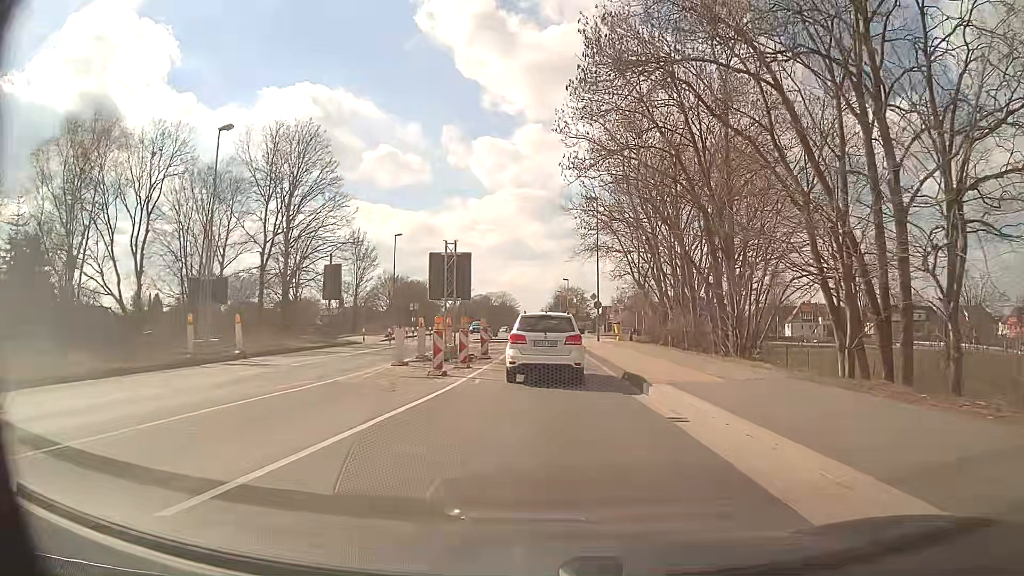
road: secondary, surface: asphalt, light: Day
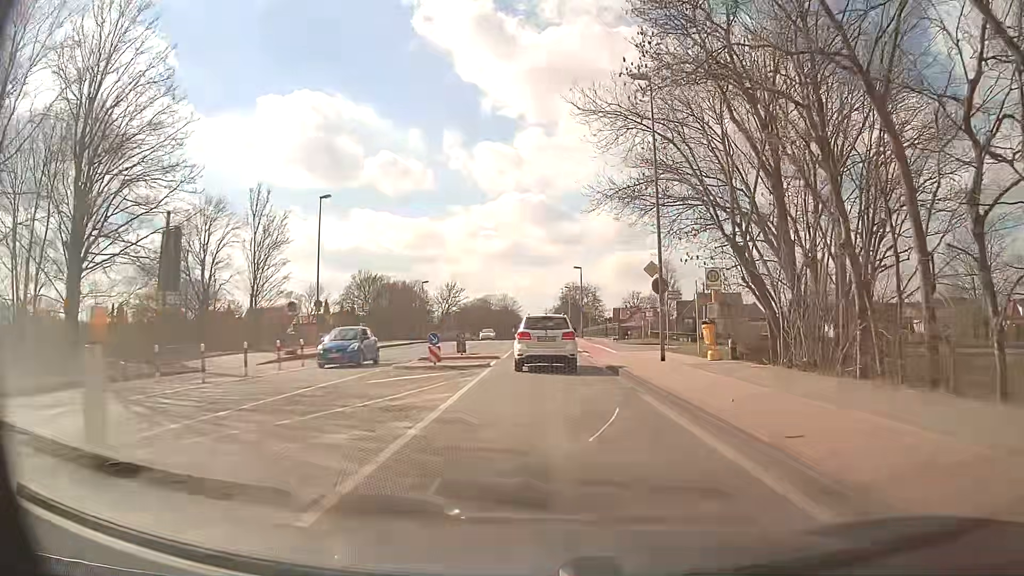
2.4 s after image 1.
(-0.2, +24.8) m; -1°
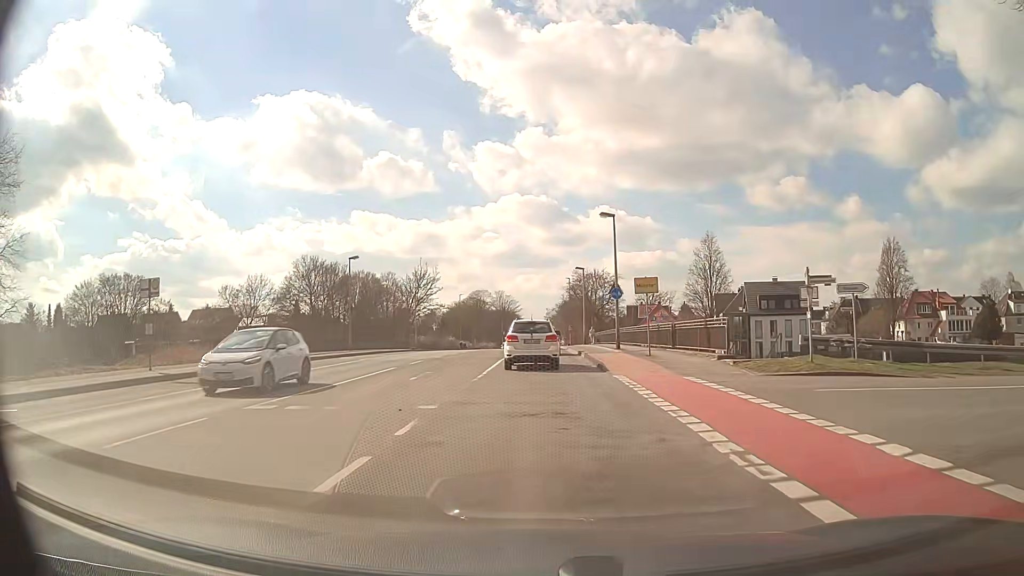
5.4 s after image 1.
(+0.2, +32.7) m; 0°
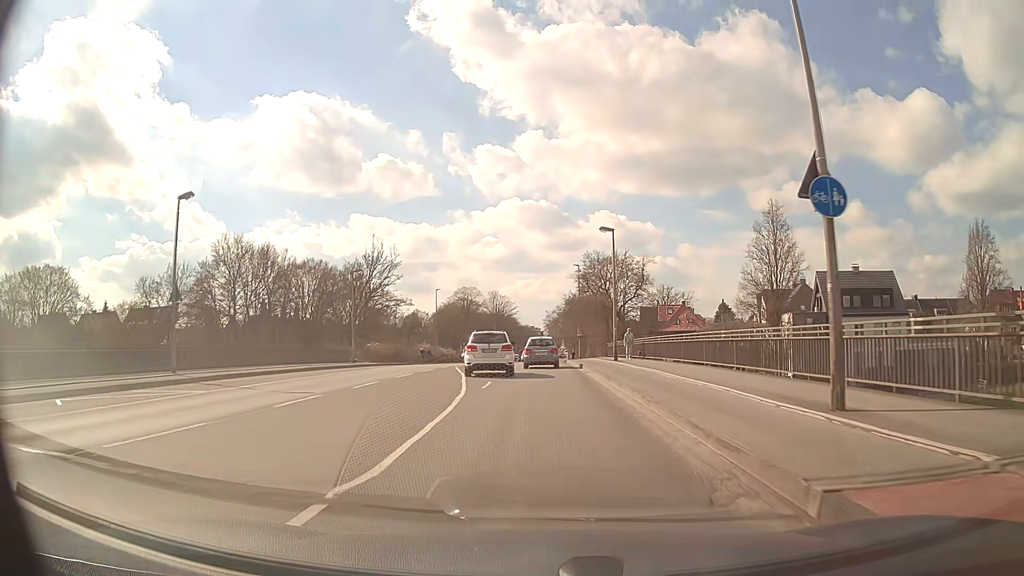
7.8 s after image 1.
(+0.1, +26.9) m; +1°
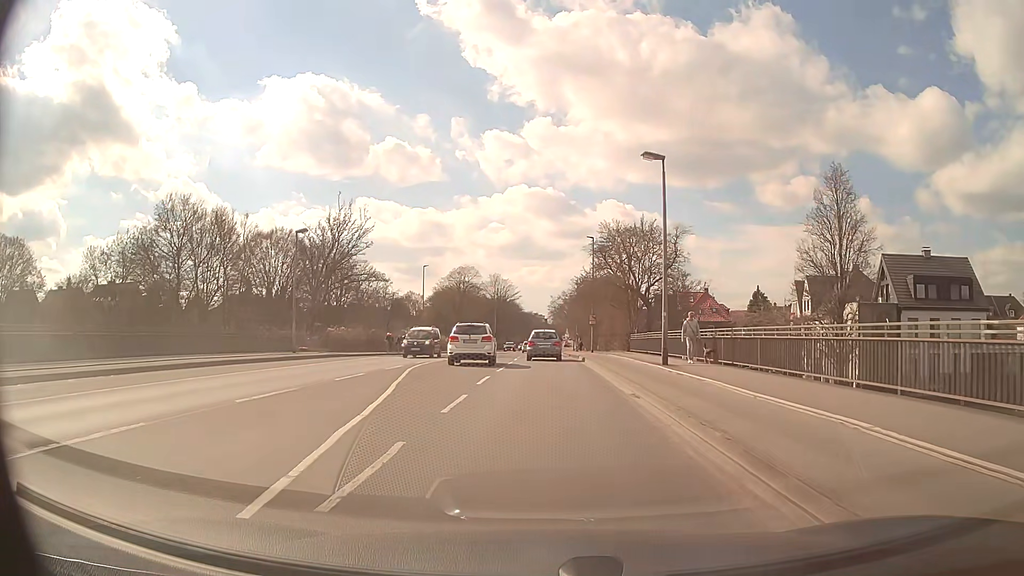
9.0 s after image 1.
(-0.1, +14.0) m; -1°
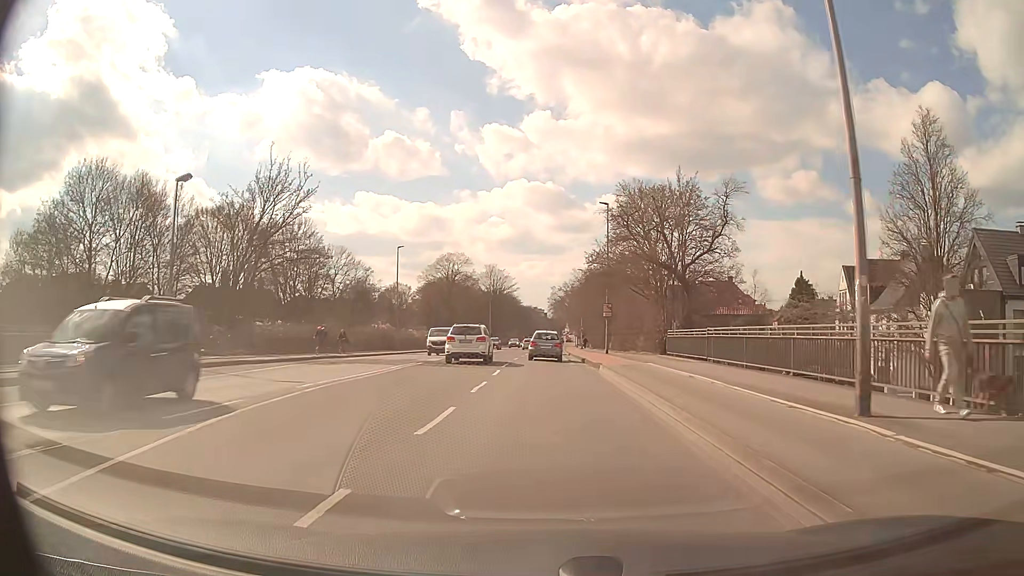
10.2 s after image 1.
(0.0, +14.6) m; 0°
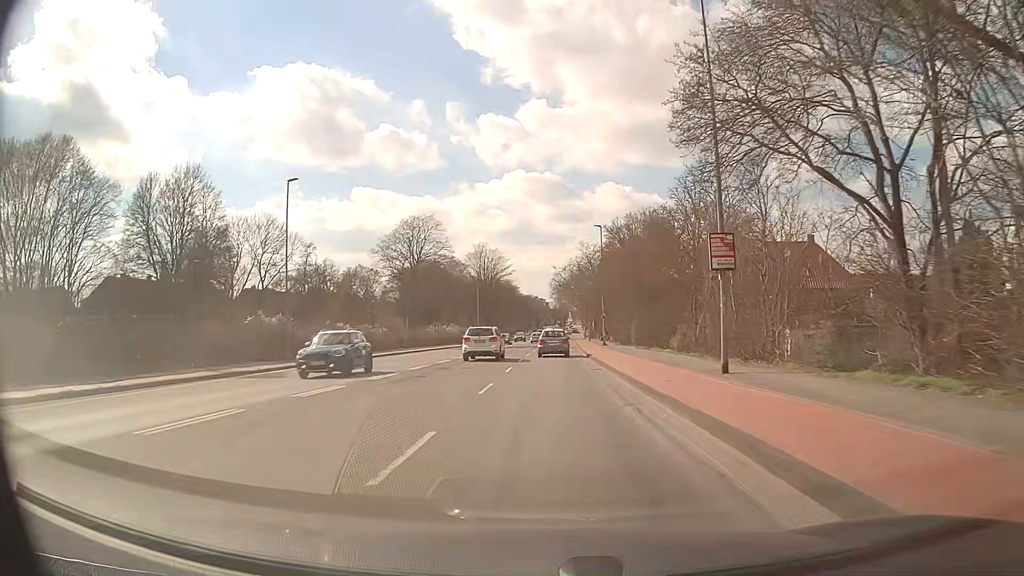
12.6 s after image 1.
(-0.1, +30.2) m; 0°
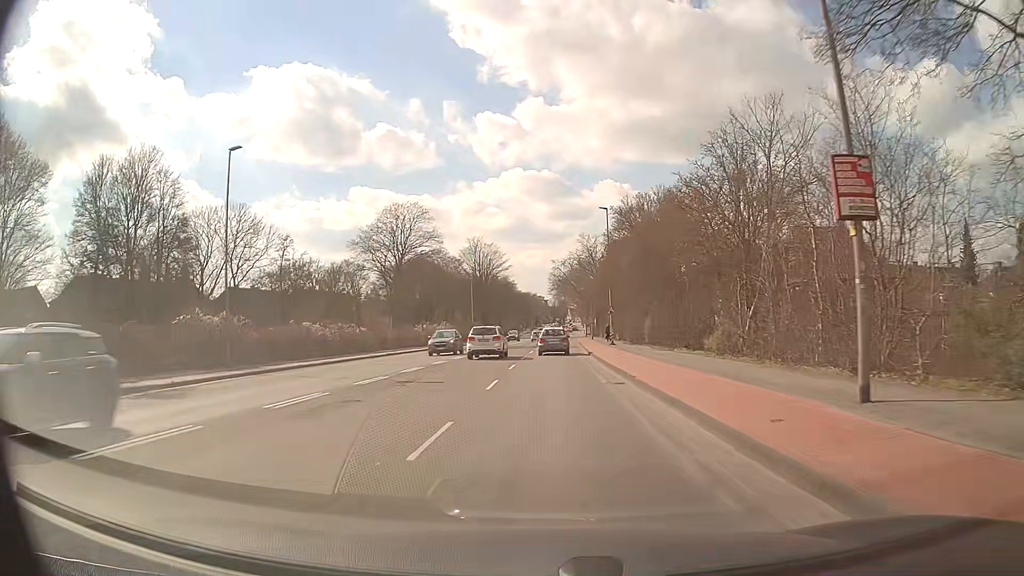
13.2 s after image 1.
(0.0, +7.7) m; 0°
